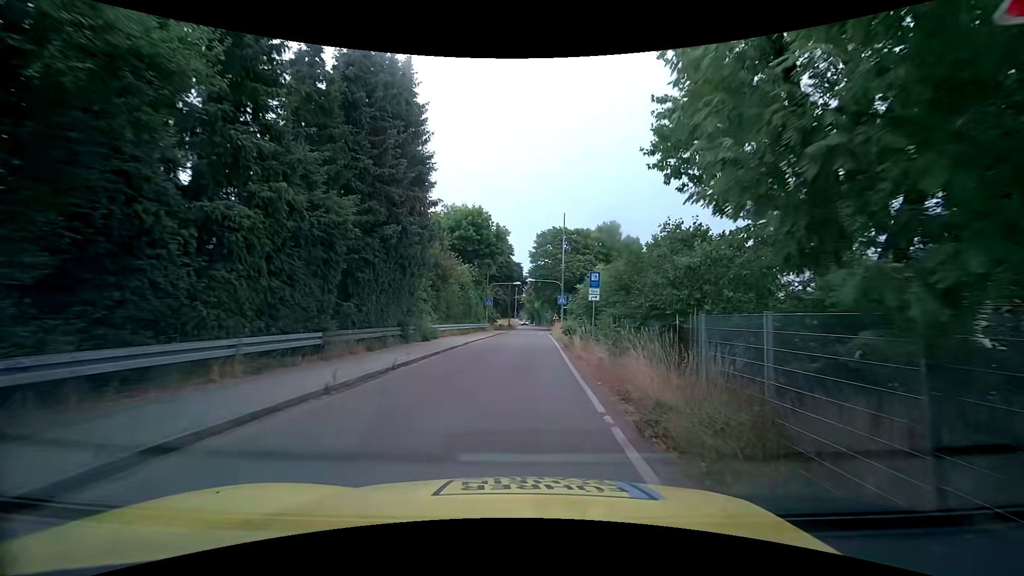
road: unclassified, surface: asphalt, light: Day
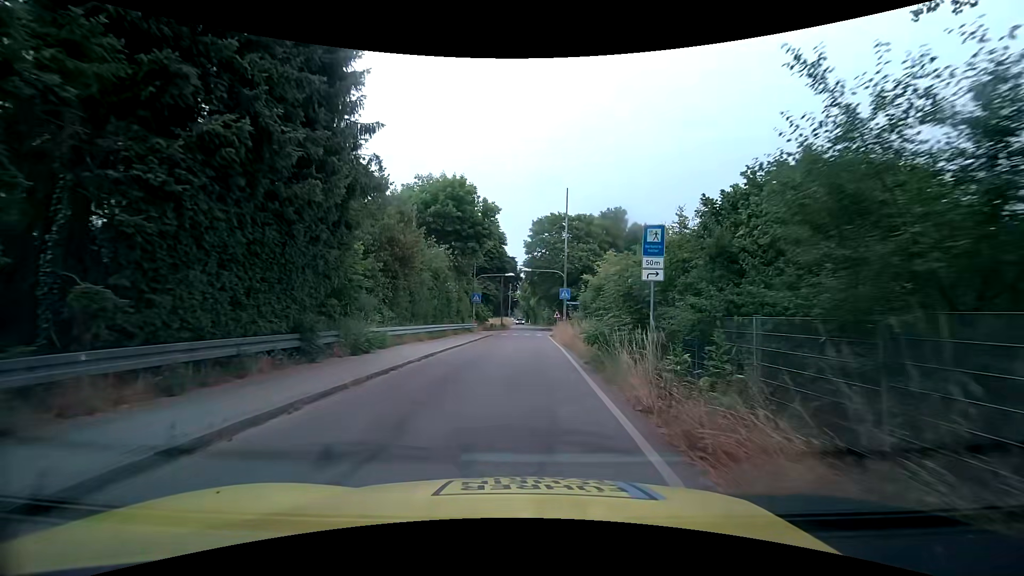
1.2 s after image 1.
(0.0, +9.3) m; 0°
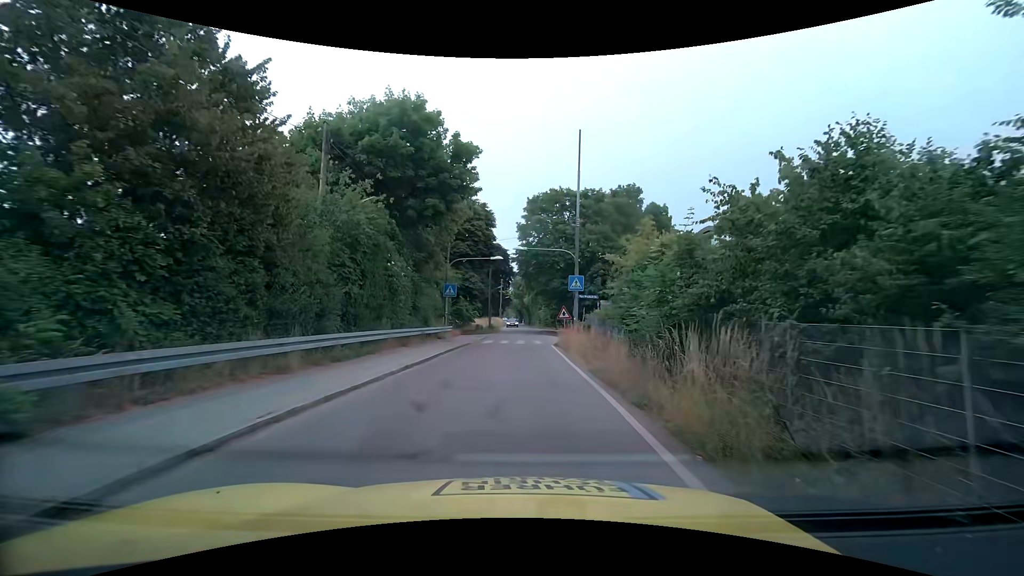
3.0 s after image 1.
(+0.2, +13.1) m; +2°
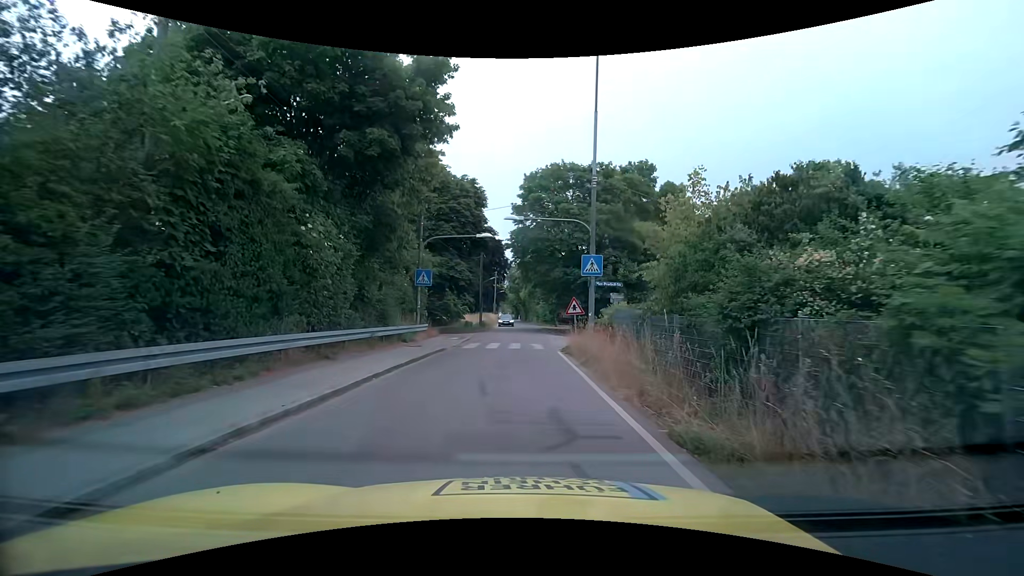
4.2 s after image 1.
(-0.1, +7.8) m; 0°
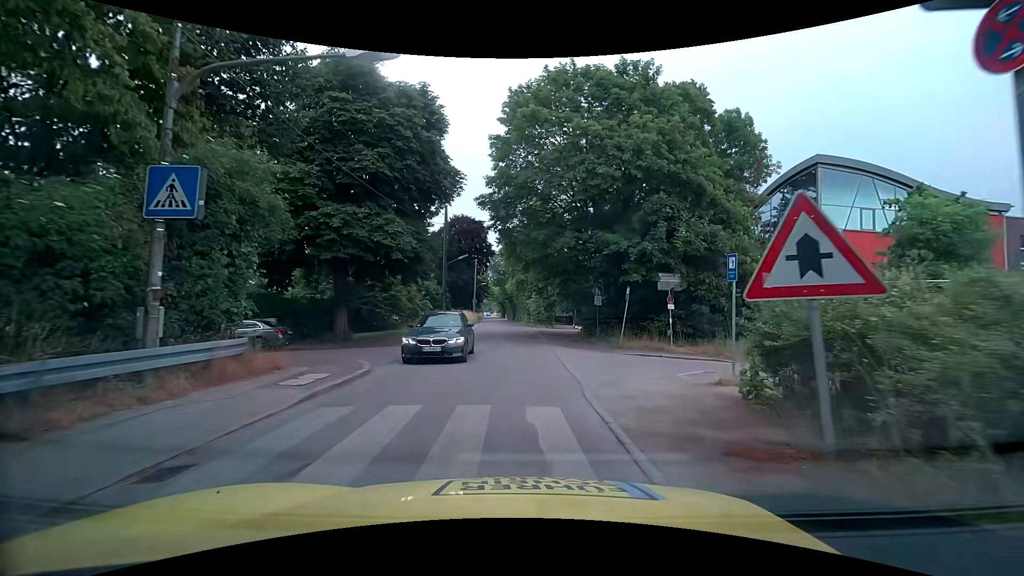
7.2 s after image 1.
(+0.2, +17.9) m; +2°
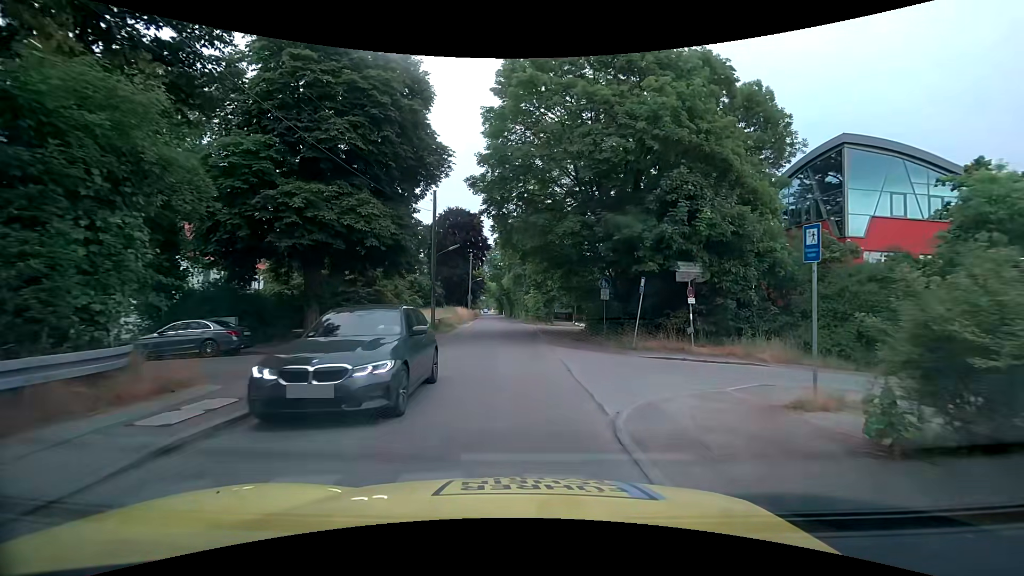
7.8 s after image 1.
(0.0, +3.3) m; 0°
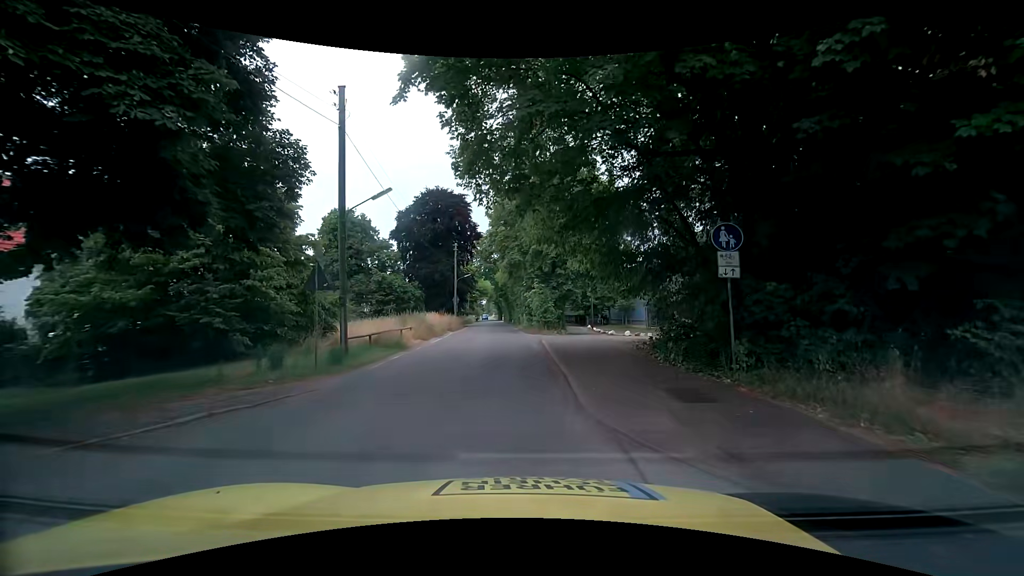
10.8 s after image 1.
(0.0, +15.8) m; -1°
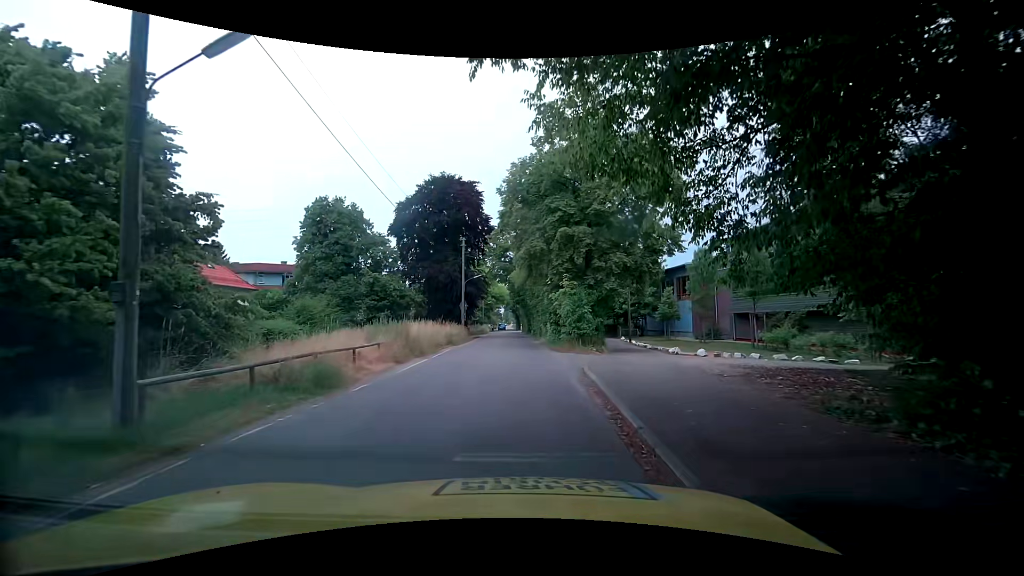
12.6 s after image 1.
(-0.3, +9.6) m; -3°
(0, +10) (0, +20) (0, +30) (0, +40) (0, +50) (0, +60) (-1, +70) (-1, +80) (-2, +90) (-2, +100) m
